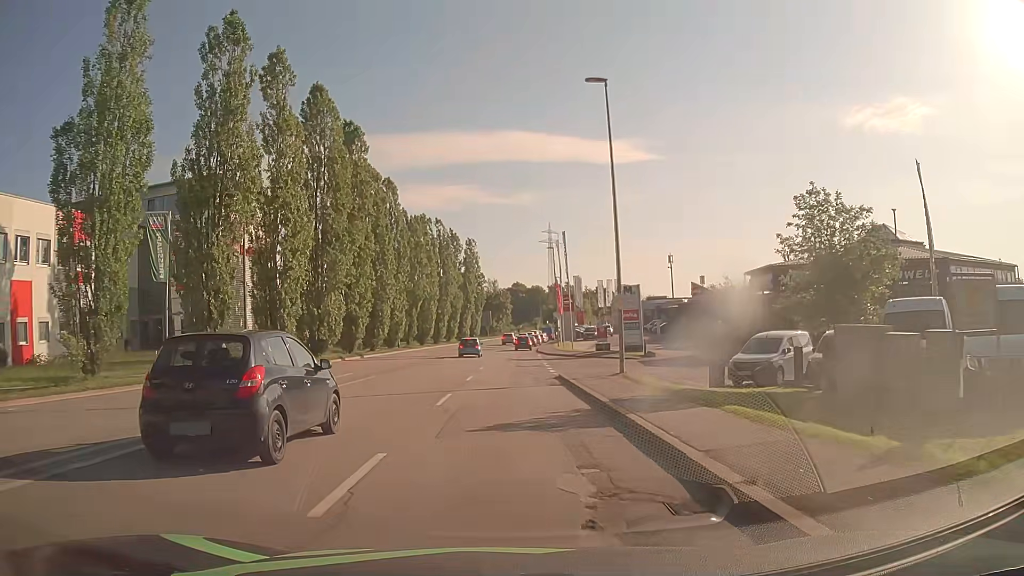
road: tertiary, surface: asphalt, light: Day
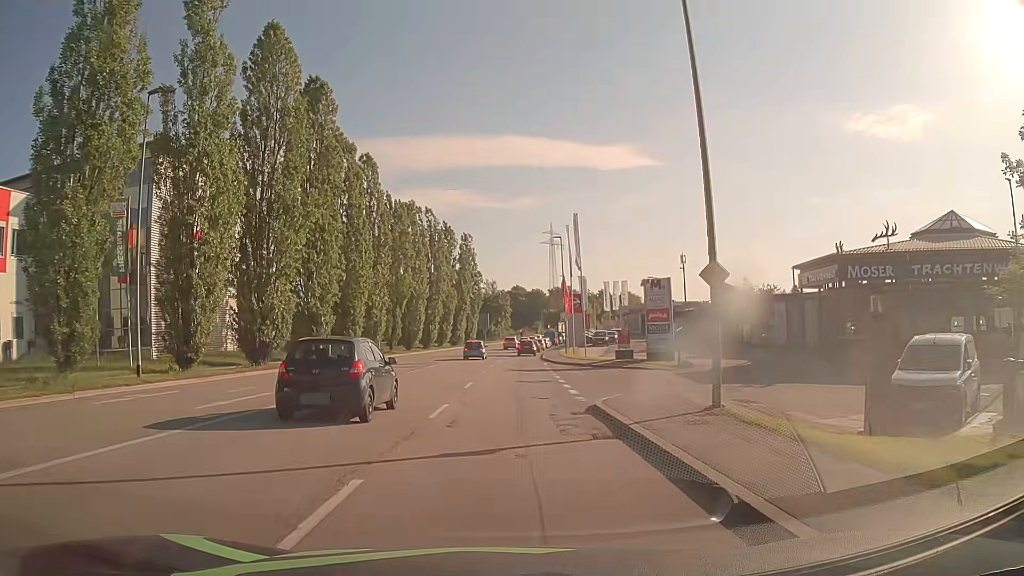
(+0.1, +10.5) m; 0°
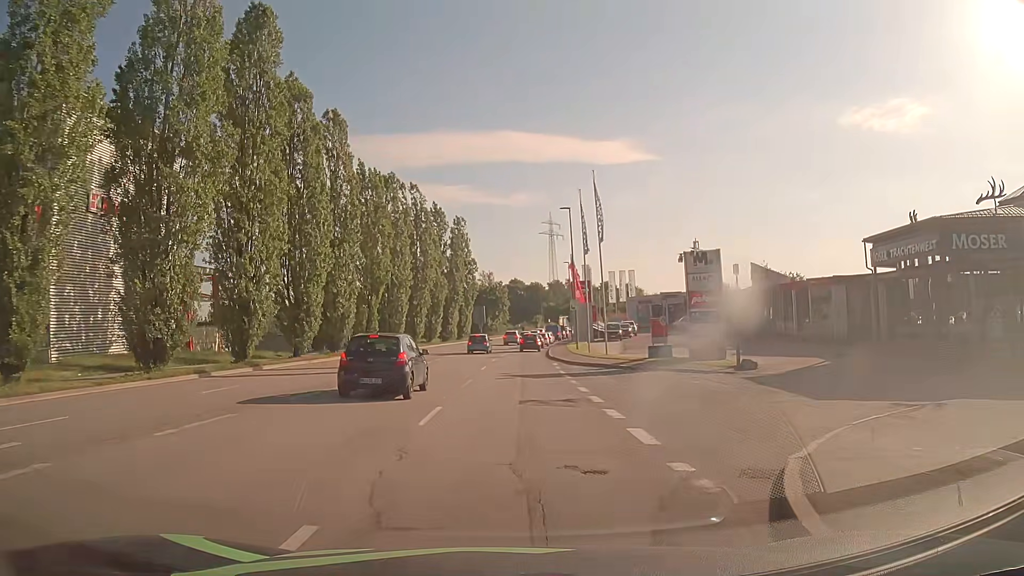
(+0.1, +10.9) m; +1°
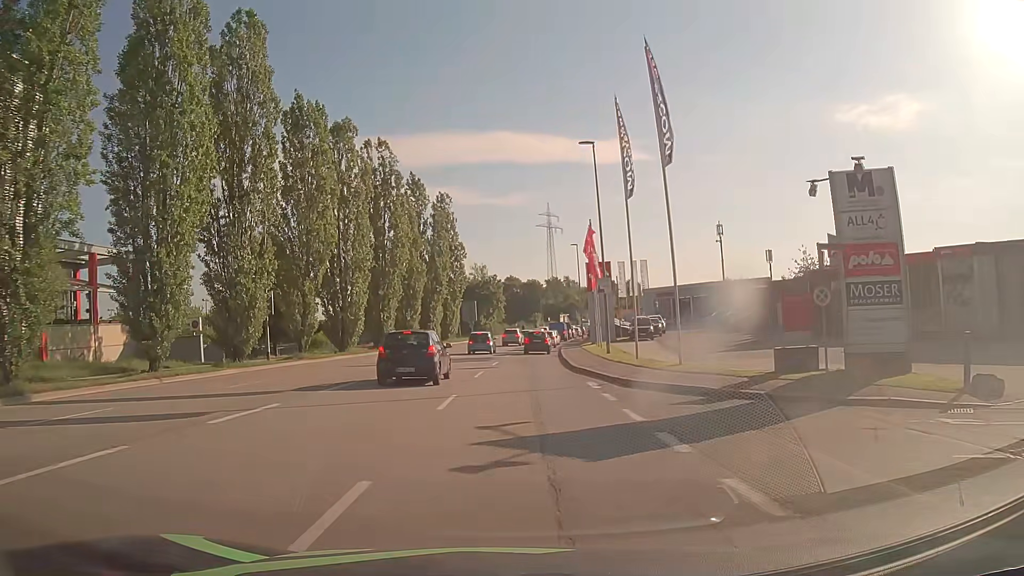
(+0.1, +16.4) m; 0°
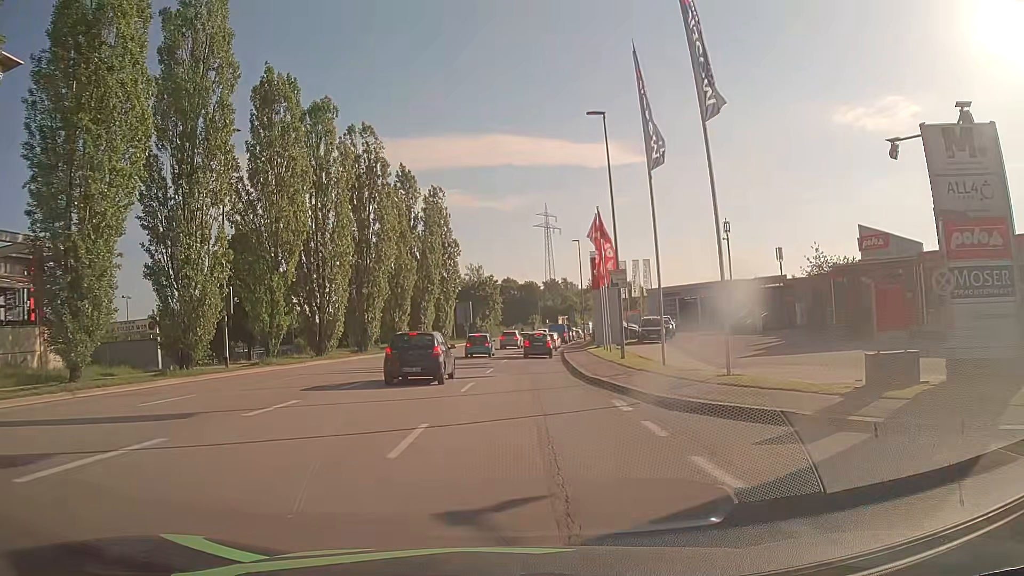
(+0.1, +4.8) m; +1°
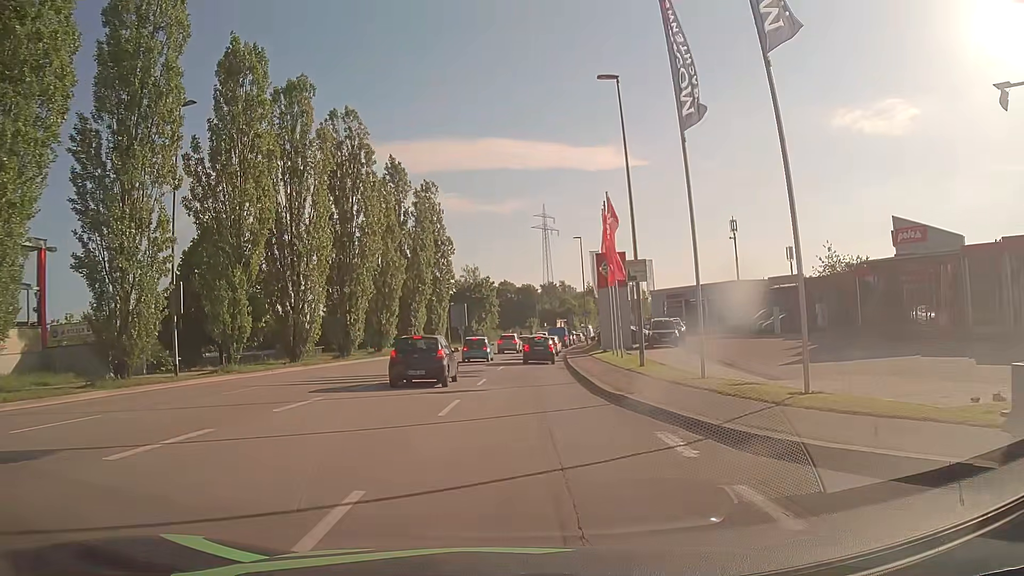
(0.0, +4.5) m; -1°
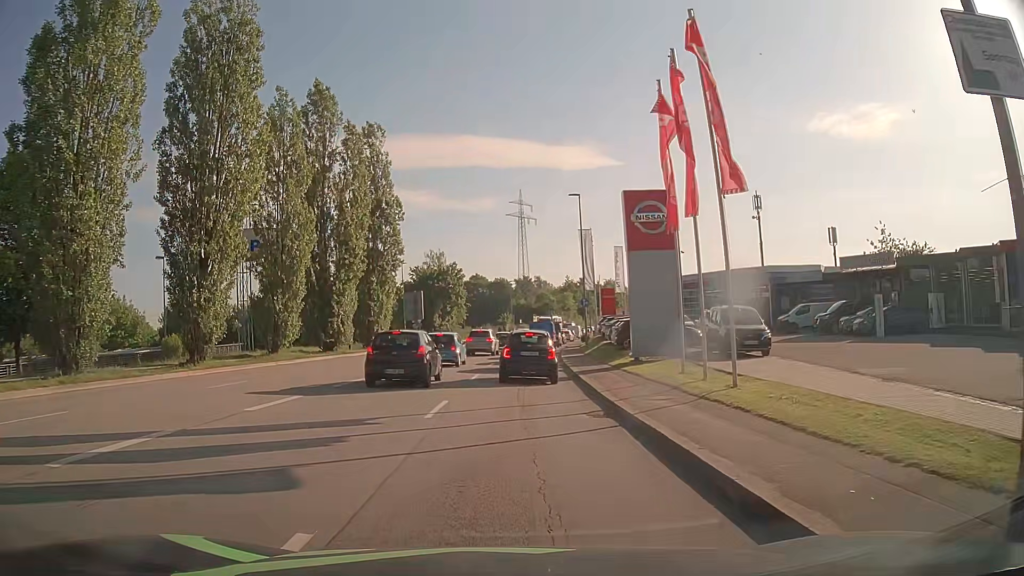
(+0.5, +18.5) m; +3°
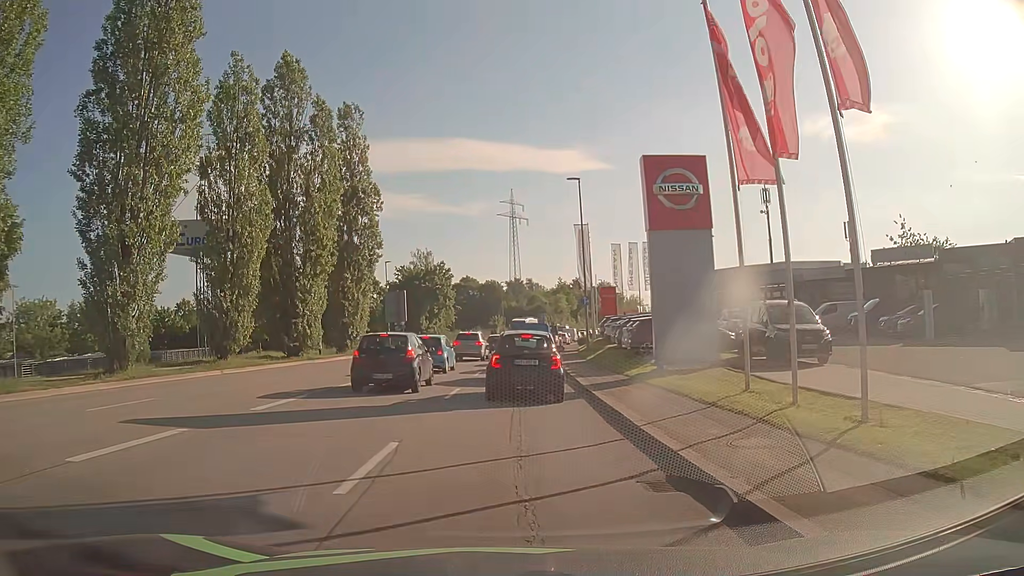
(0.0, +5.3) m; +1°
